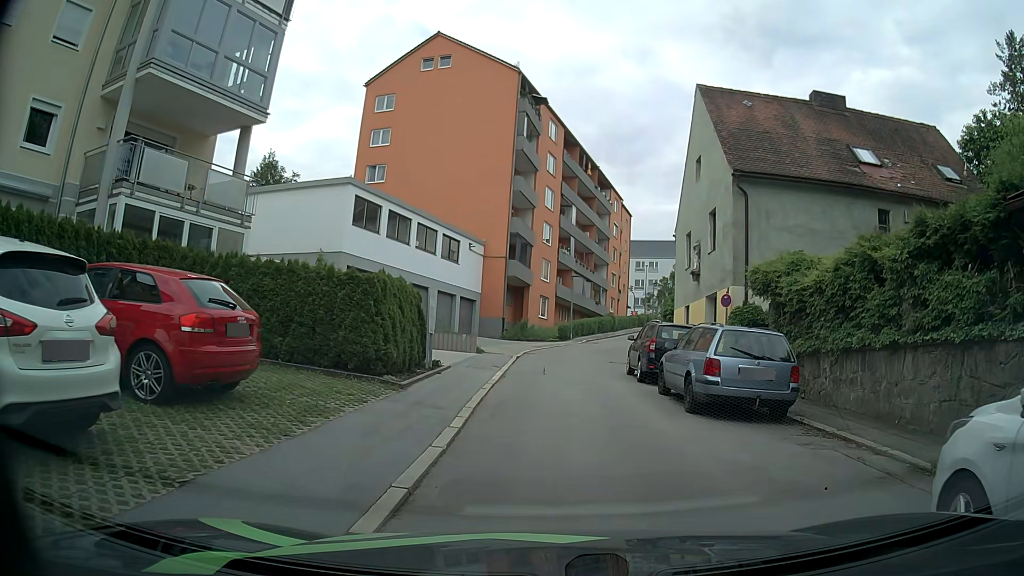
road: residential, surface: asphalt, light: Day
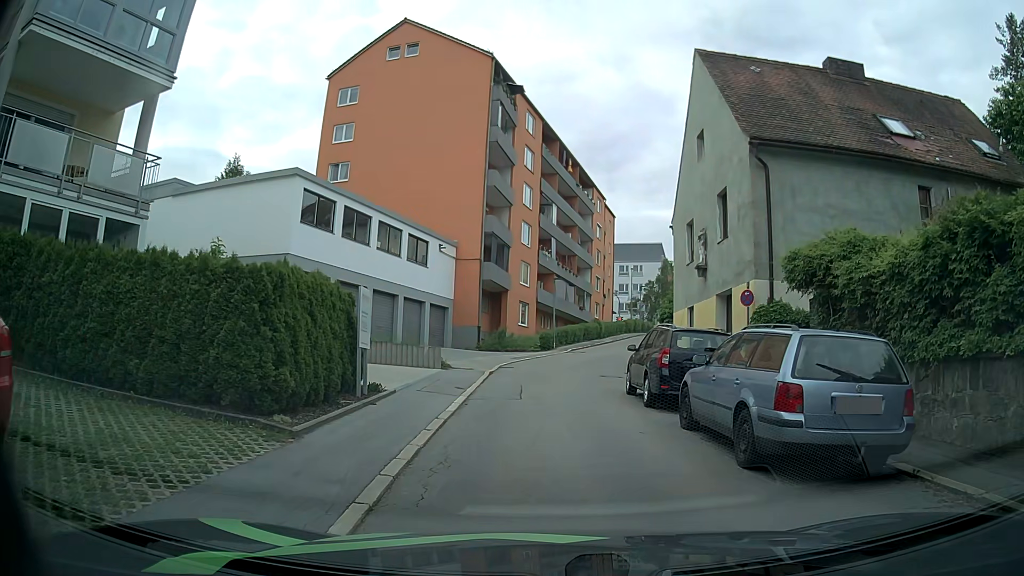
(+0.2, +4.2) m; 0°
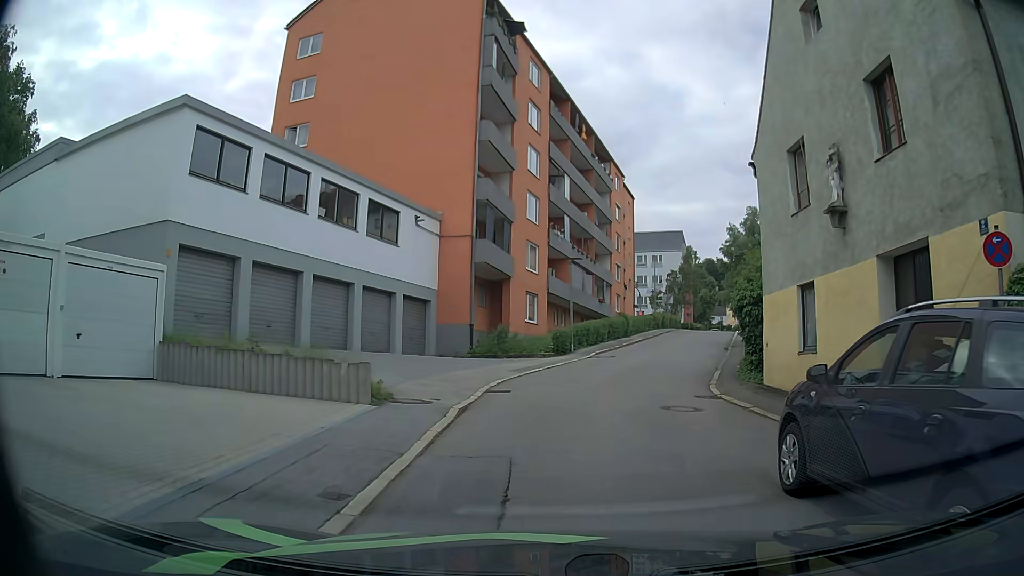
(+0.2, +9.6) m; 0°
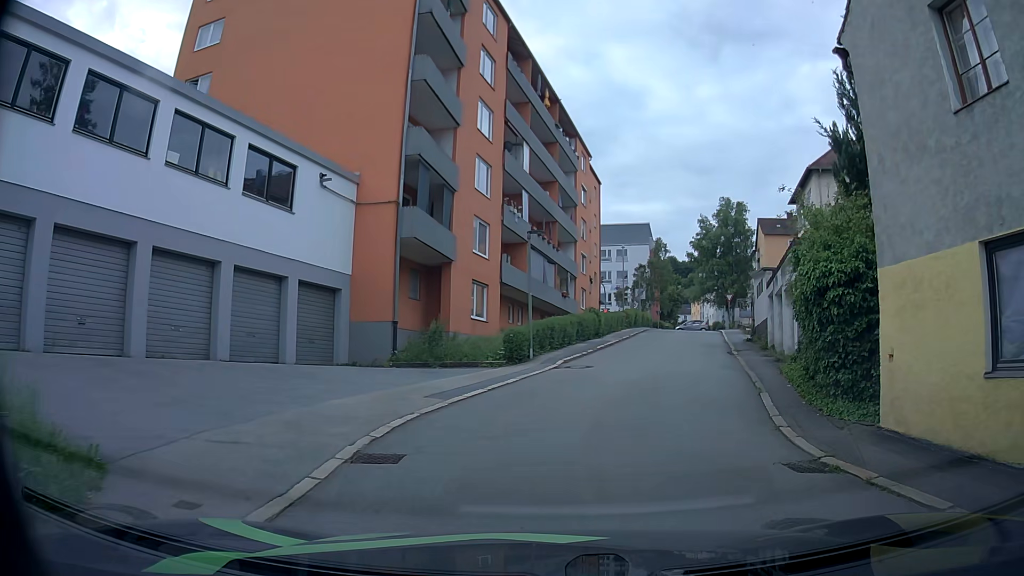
(+0.2, +7.7) m; +3°
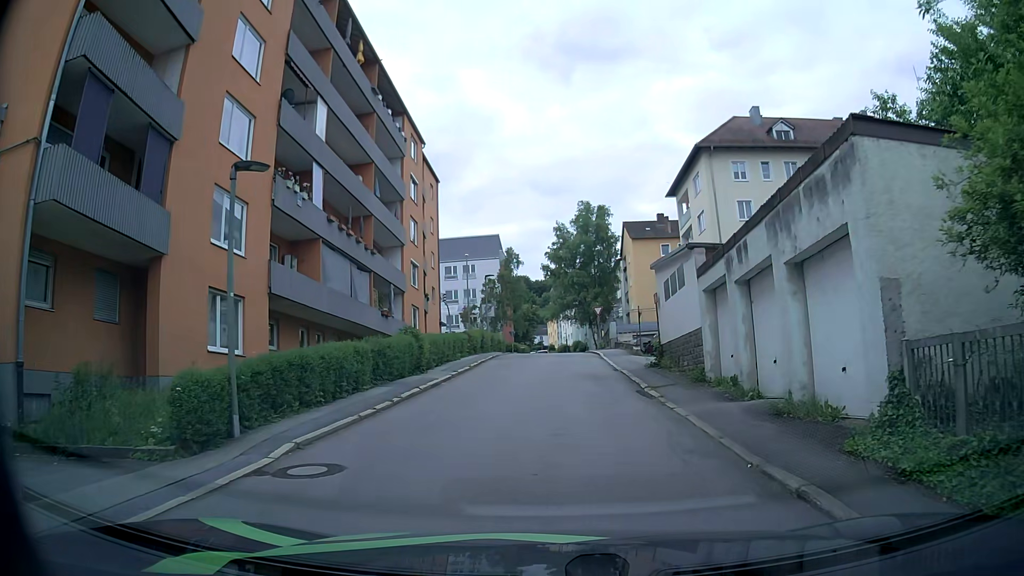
(+1.6, +11.5) m; +13°
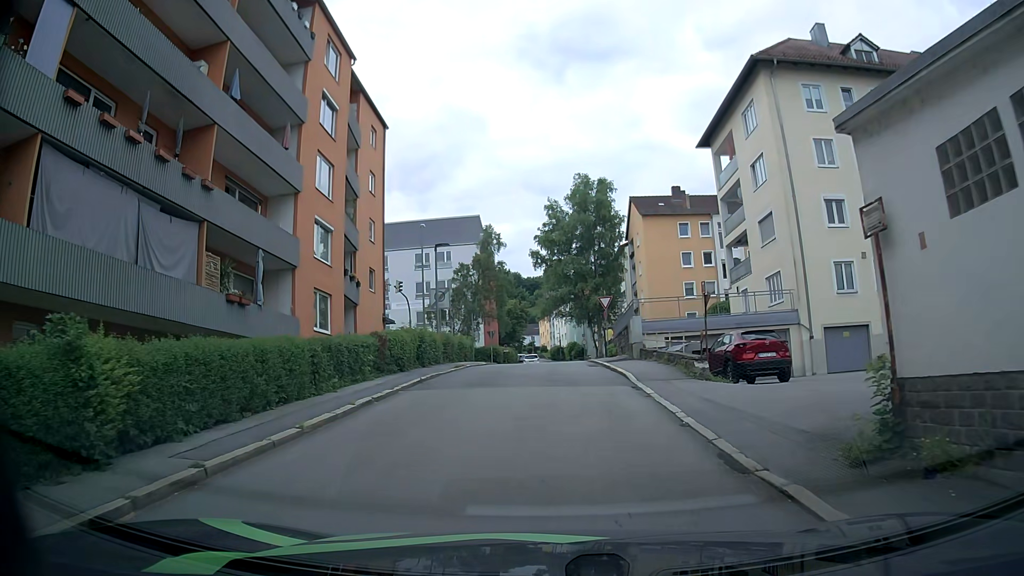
(+0.4, +15.8) m; +1°
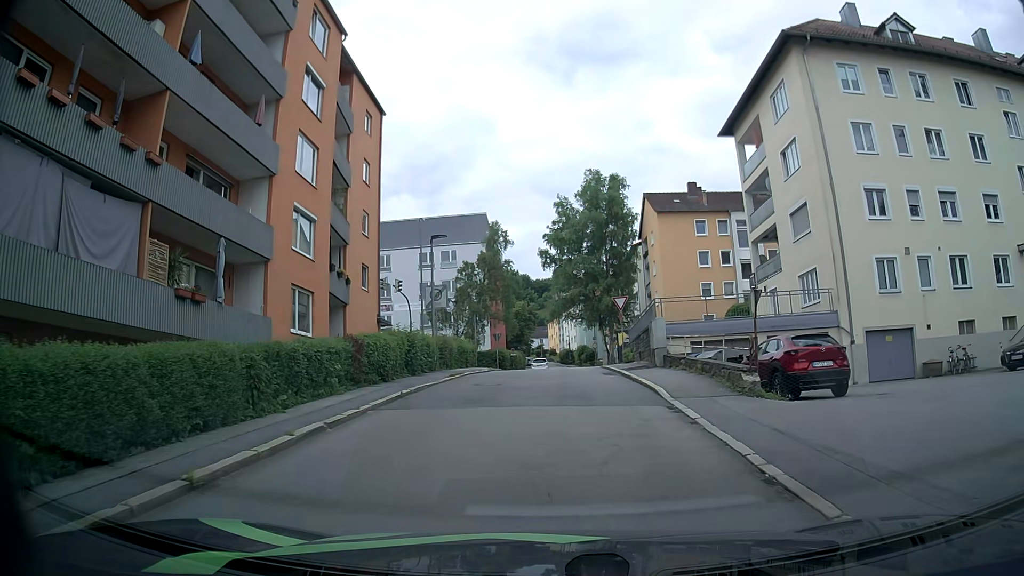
(0.0, +3.3) m; +1°
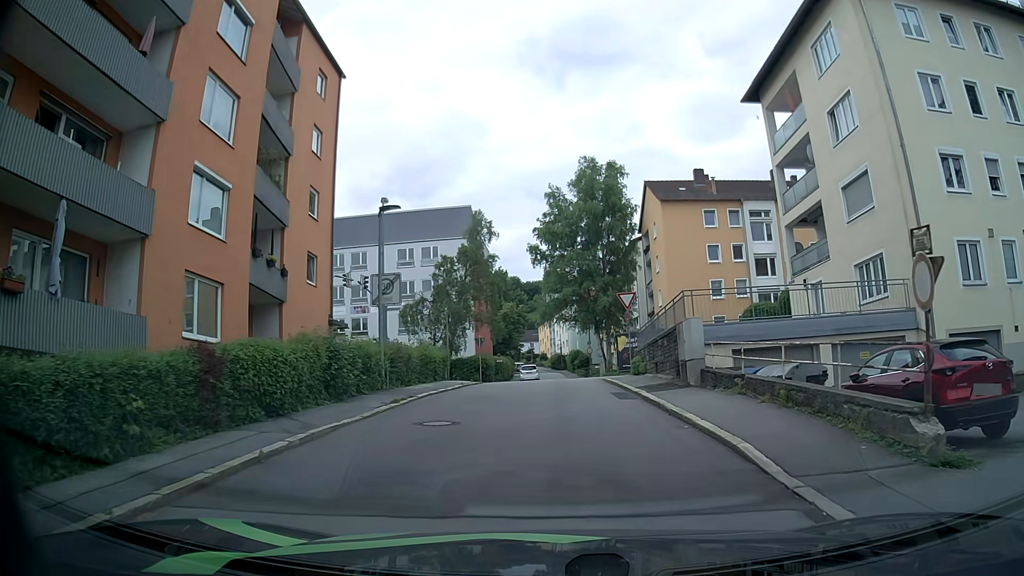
(-0.1, +6.7) m; -1°
